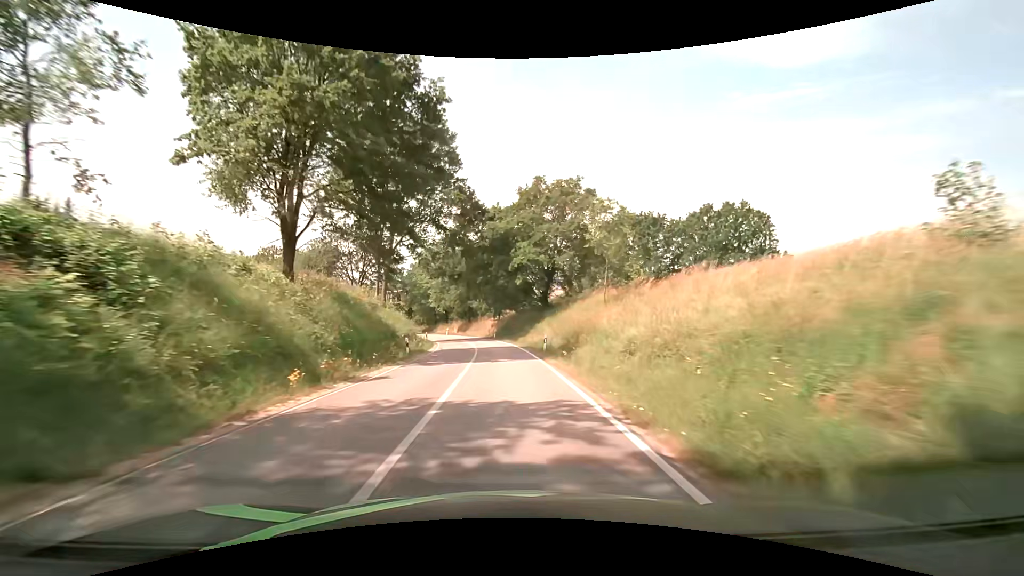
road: secondary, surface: asphalt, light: Day
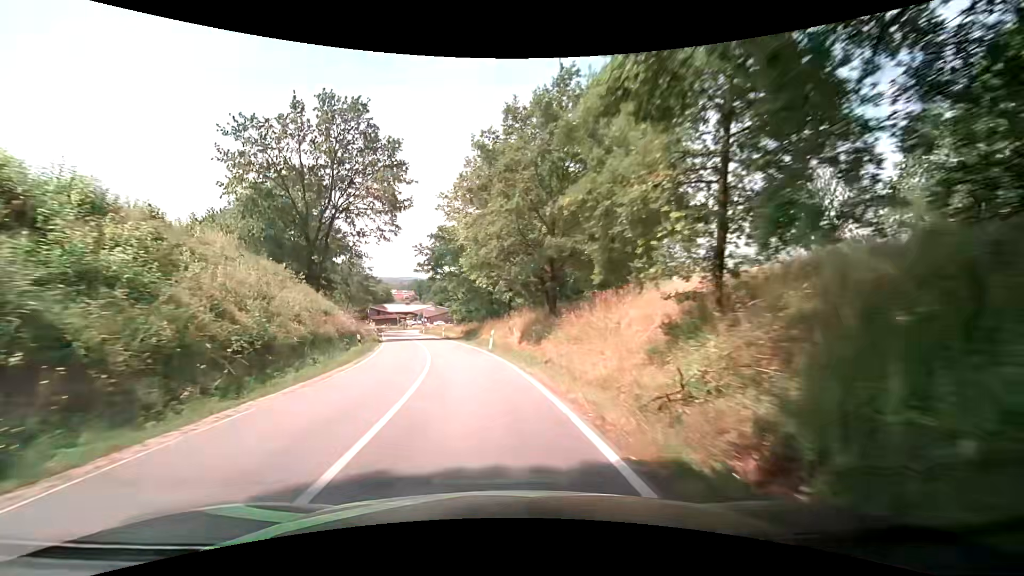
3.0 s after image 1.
(-2.9, +52.4) m; -11°
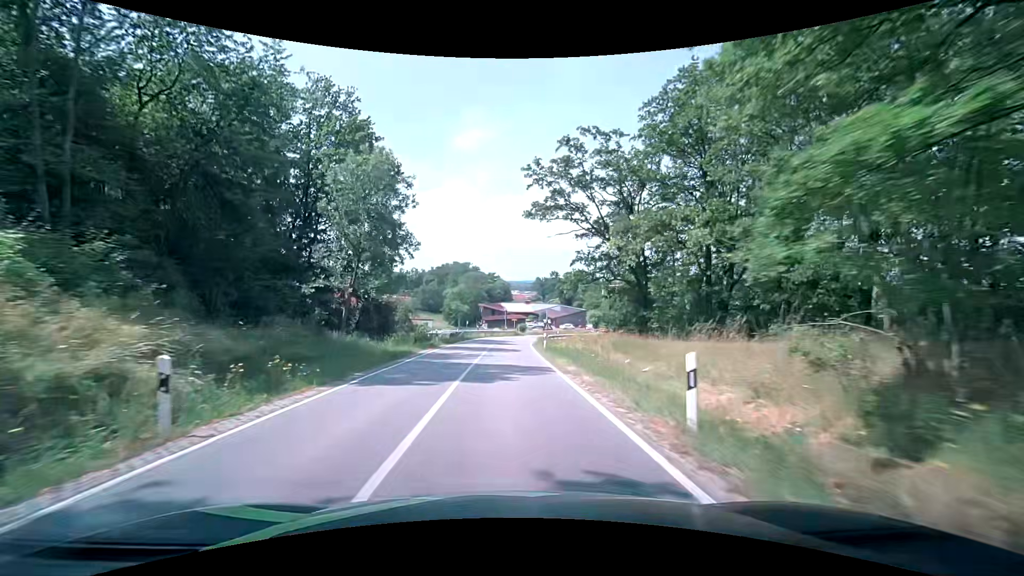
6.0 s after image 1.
(-7.1, +45.9) m; -14°
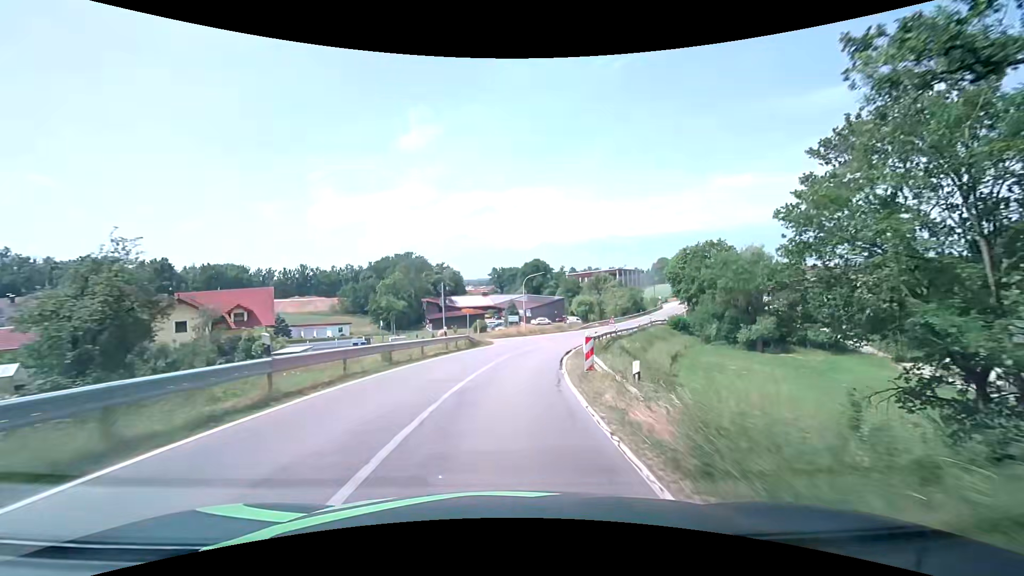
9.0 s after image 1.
(+0.7, +44.0) m; +5°
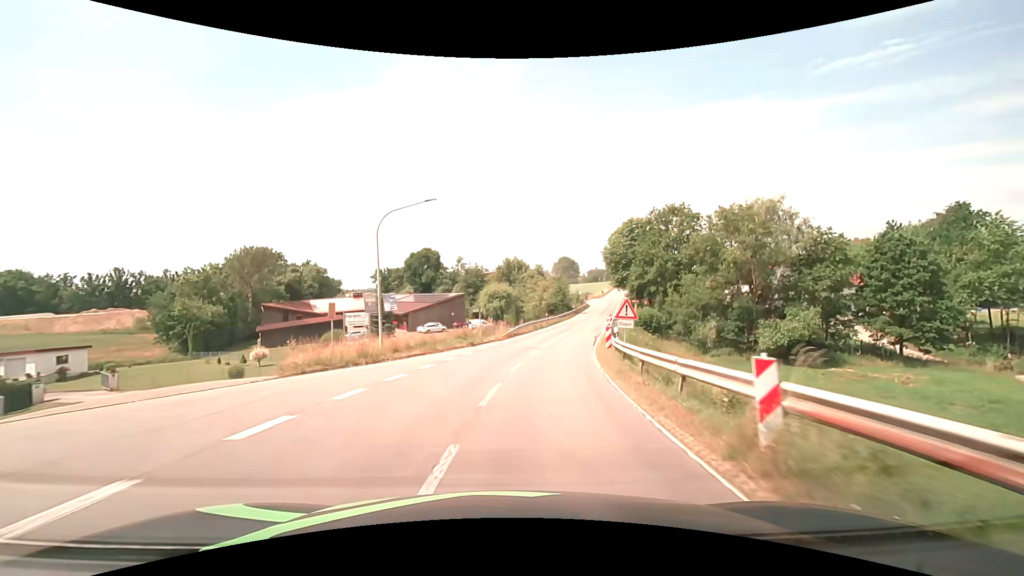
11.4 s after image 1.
(+2.8, +35.9) m; +12°
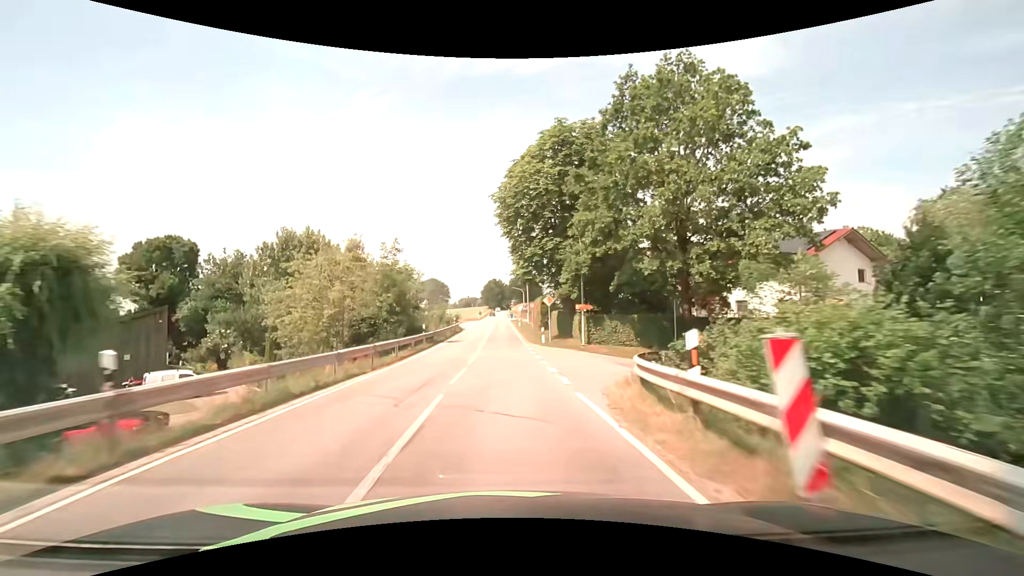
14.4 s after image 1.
(+7.5, +48.0) m; +15°
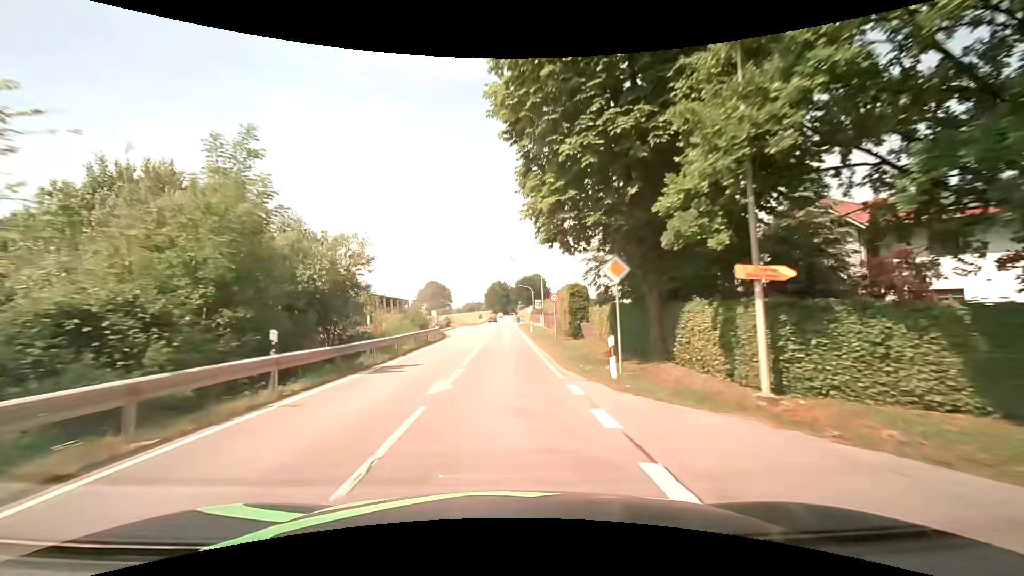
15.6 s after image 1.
(-0.1, +20.1) m; -1°
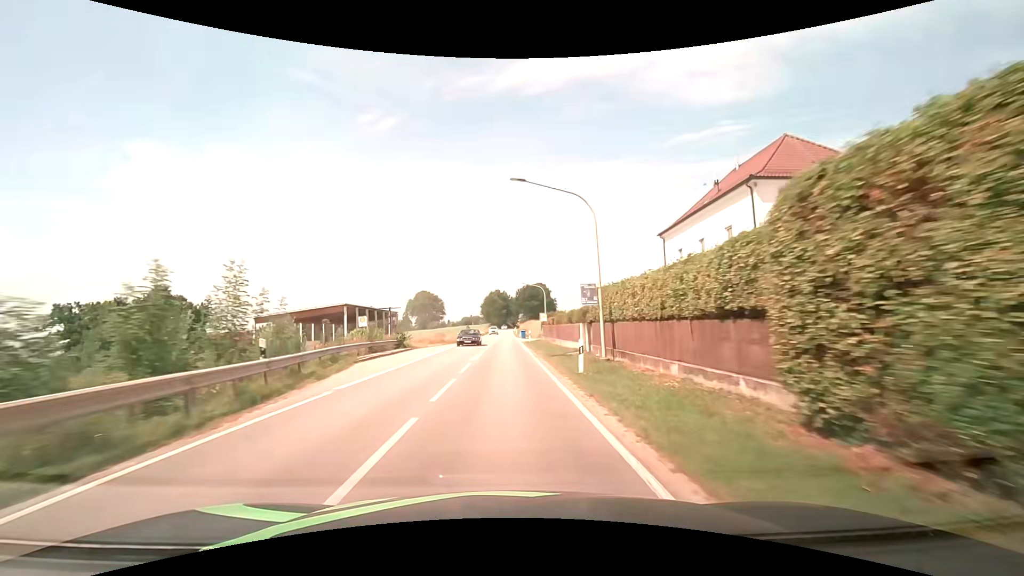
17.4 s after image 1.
(-0.1, +30.3) m; 0°
(0, +10) (0, +20) (0, +30) (0, +40) (0, +50) (0, +60) (0, +70) (0, +80) (0, +90) (0, +100) m
